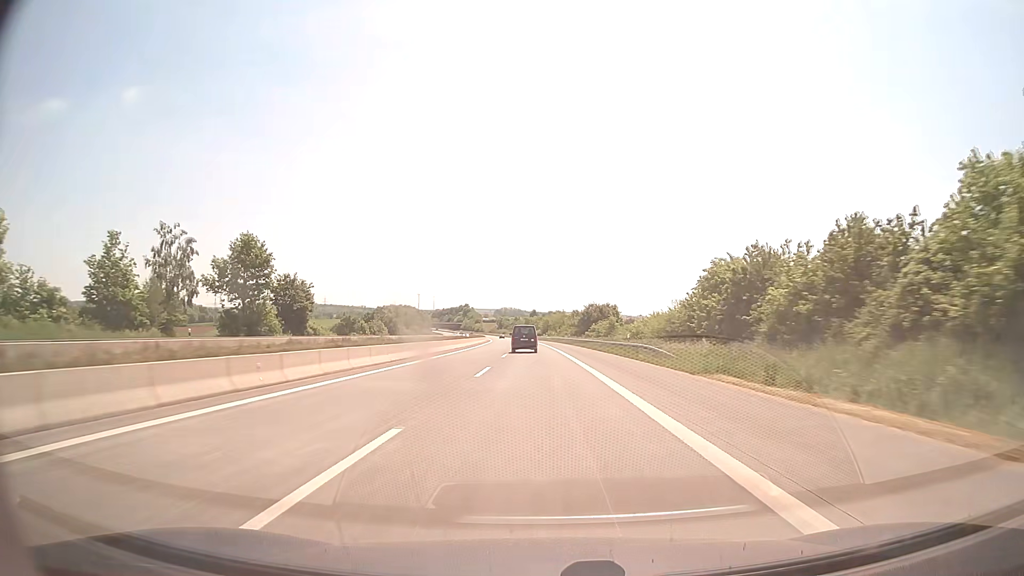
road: motorway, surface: asphalt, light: Day
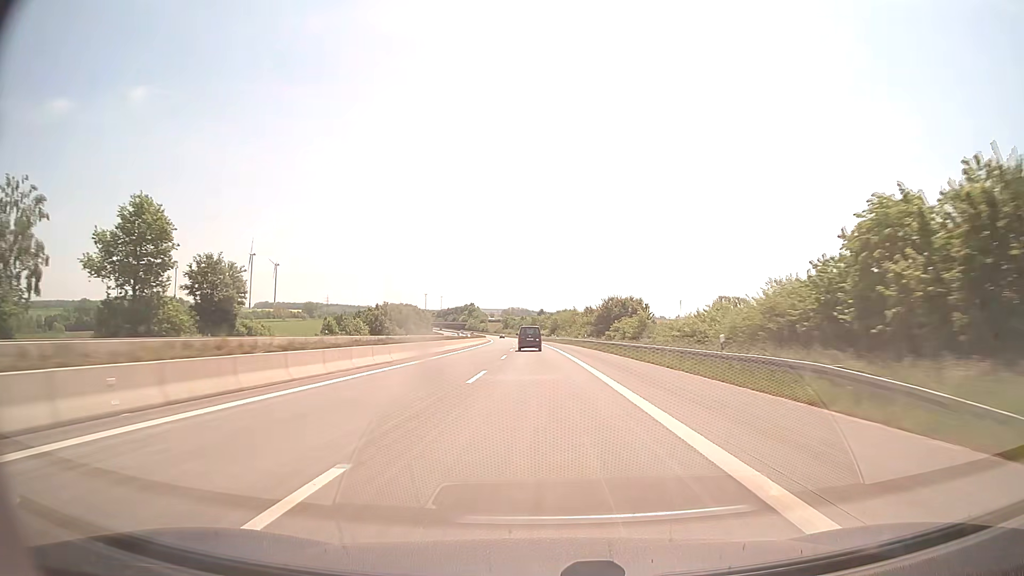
(-0.1, +20.8) m; -1°
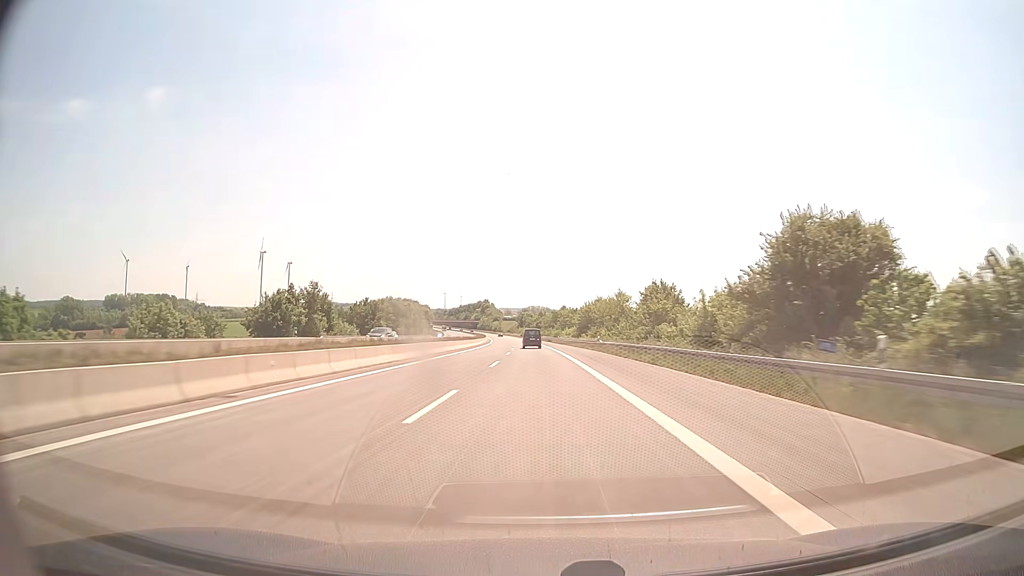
(-0.8, +62.5) m; -2°
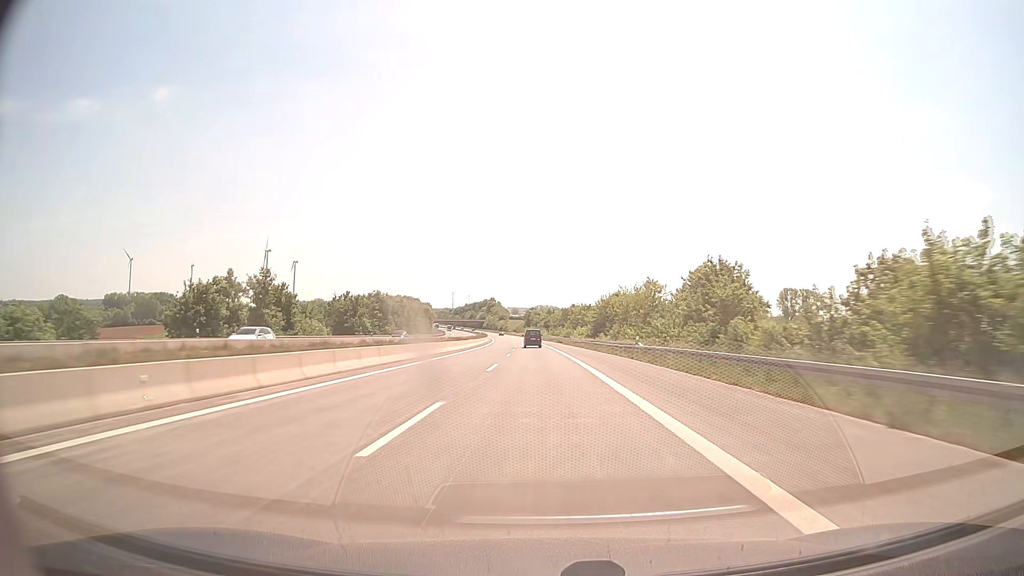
(-0.1, +20.8) m; -1°
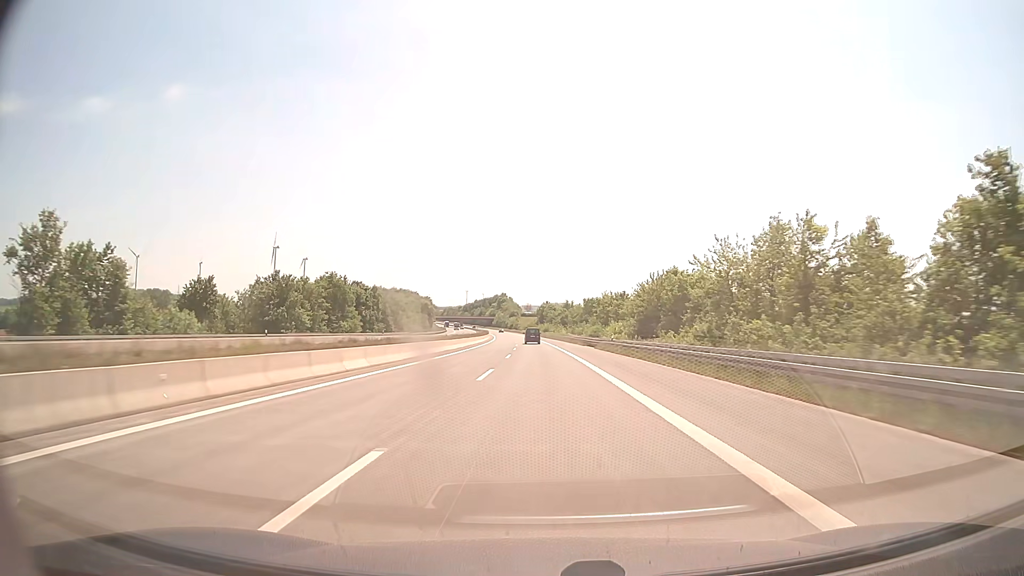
(-0.4, +41.7) m; -1°
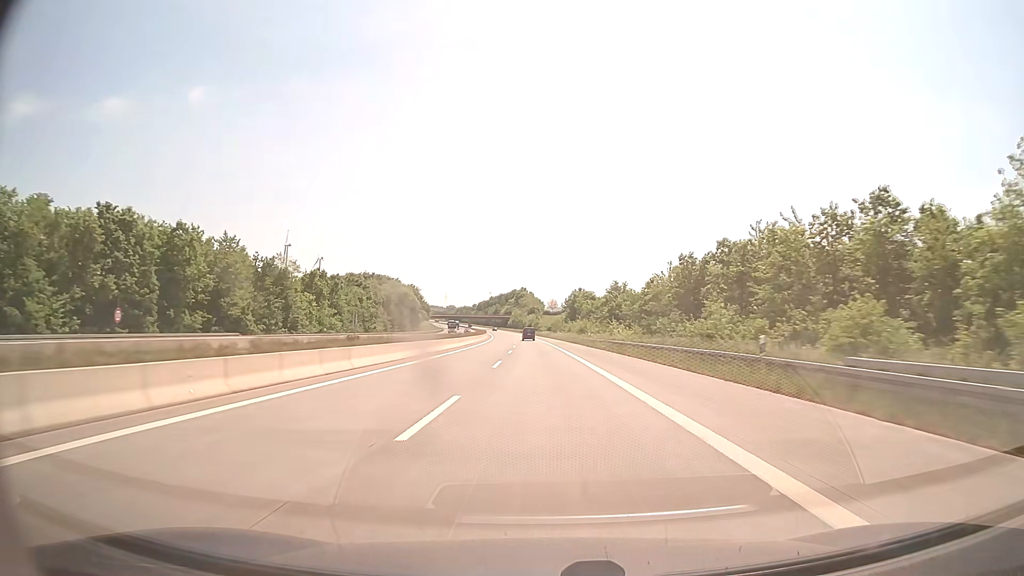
(-1.6, +83.3) m; -2°
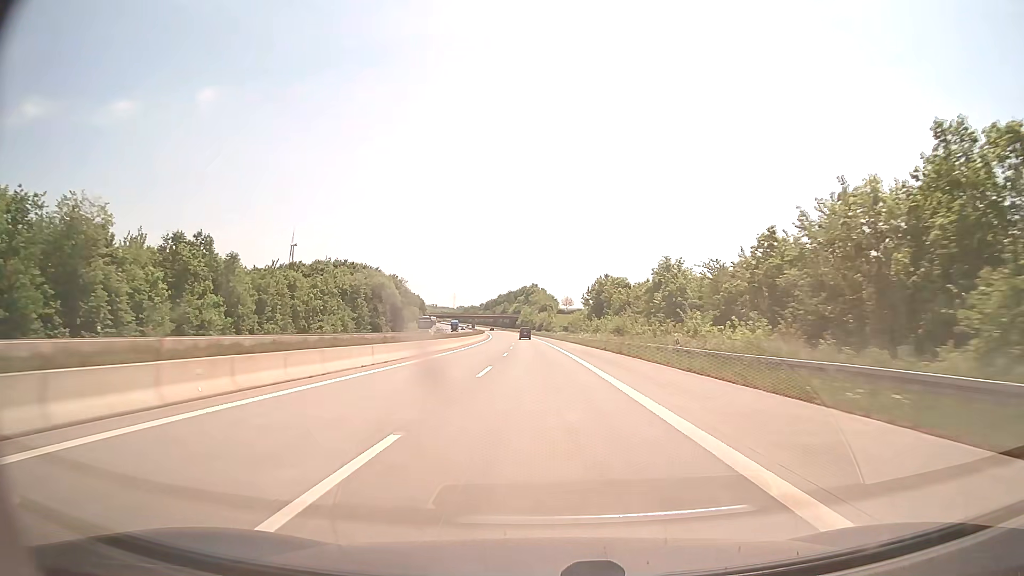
(-0.4, +41.6) m; -1°
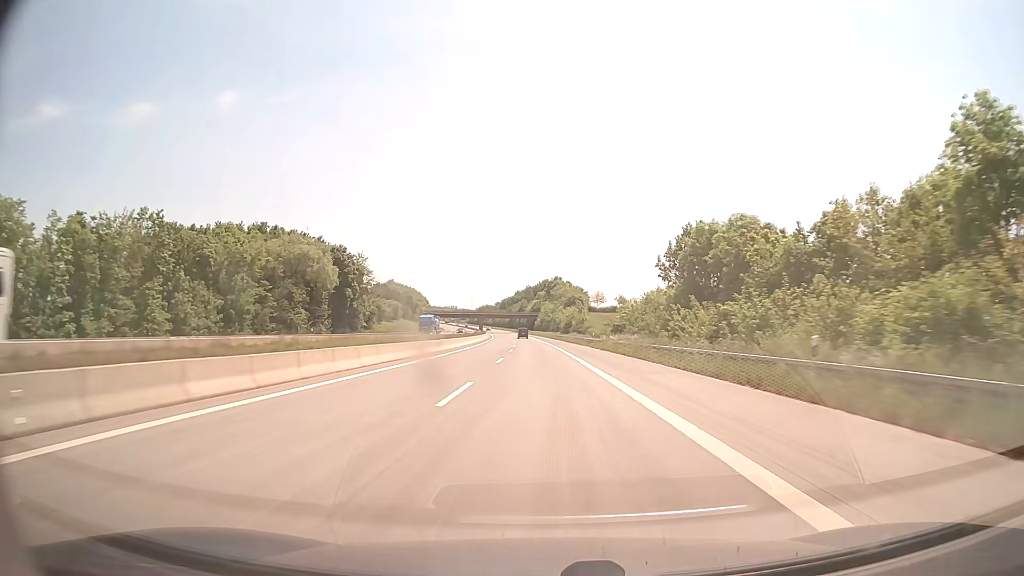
(-1.1, +62.3) m; -2°
(0, +10) (0, +20) (0, +30) (0, +40) (-1, +50) (-1, +60) (-1, +70) (-2, +80) (-2, +90) (-2, +100) m
